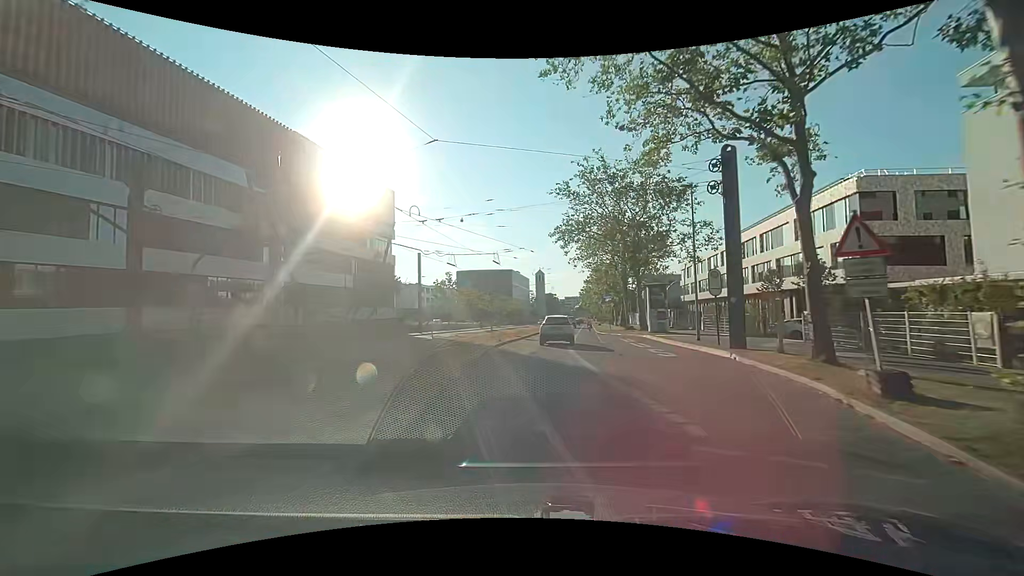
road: secondary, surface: asphalt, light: Day
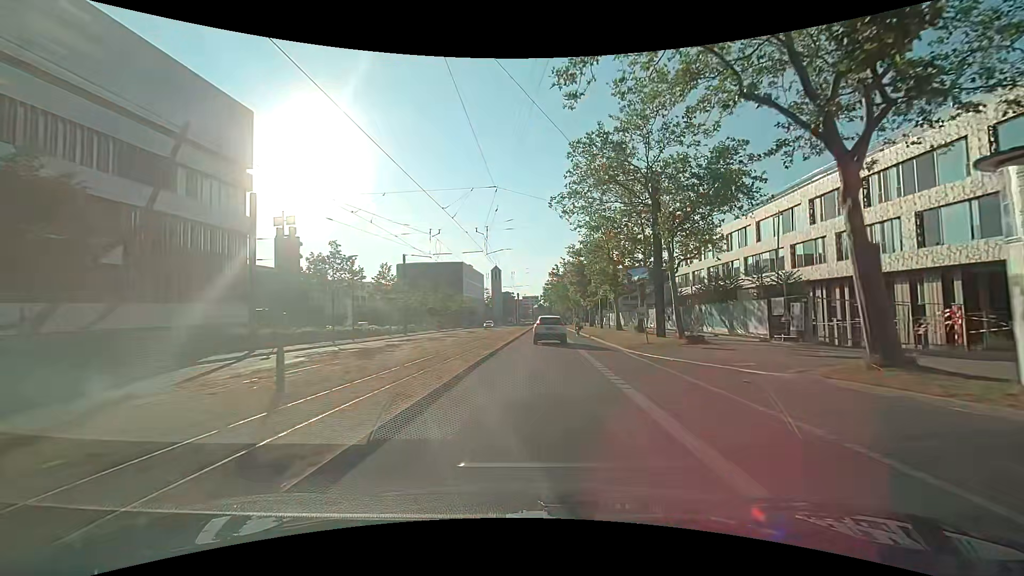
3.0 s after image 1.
(+0.9, +31.2) m; +5°
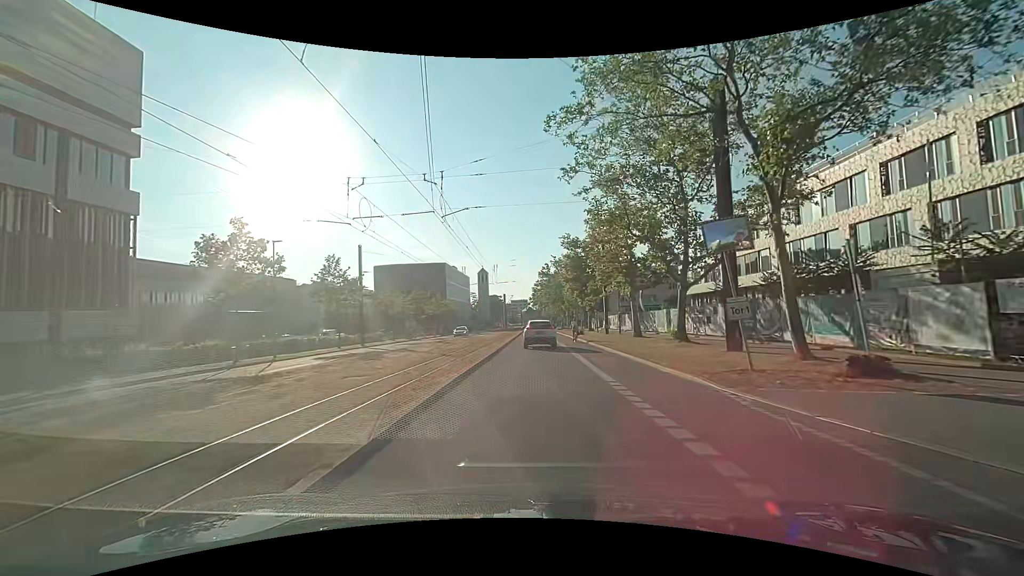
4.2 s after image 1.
(+0.1, +12.6) m; +1°
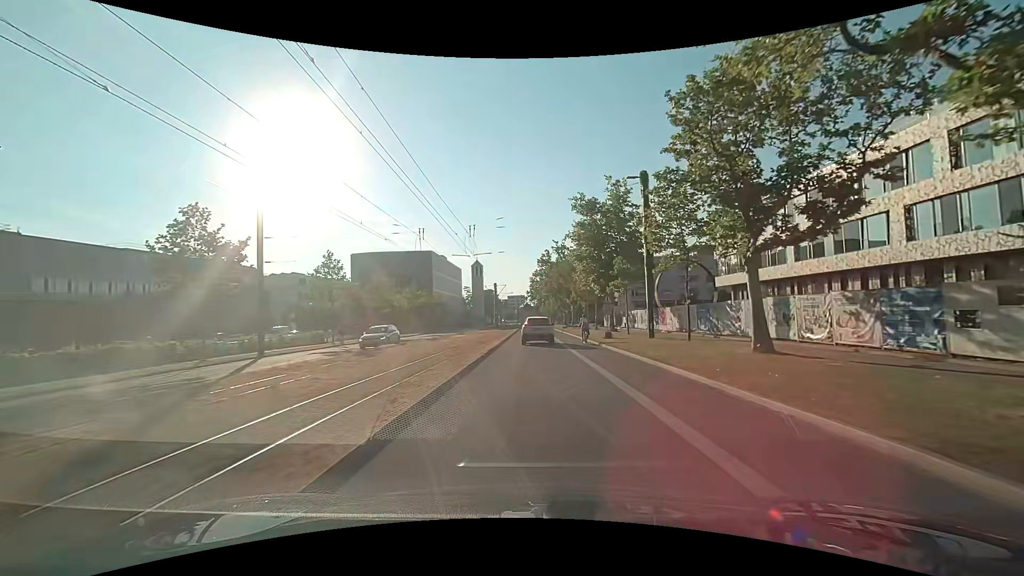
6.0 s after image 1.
(+0.2, +19.1) m; +1°
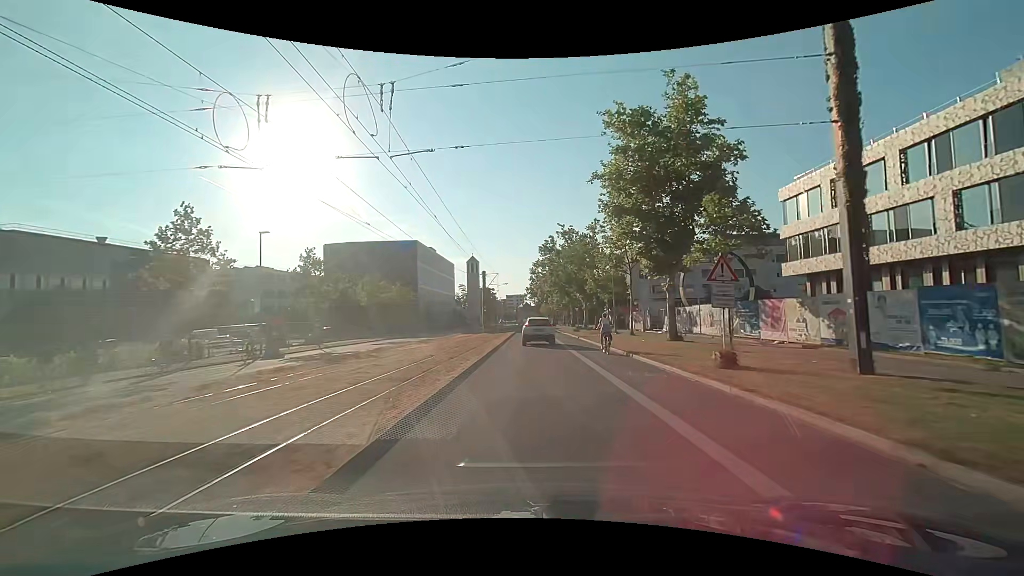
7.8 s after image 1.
(-0.3, +19.3) m; -1°
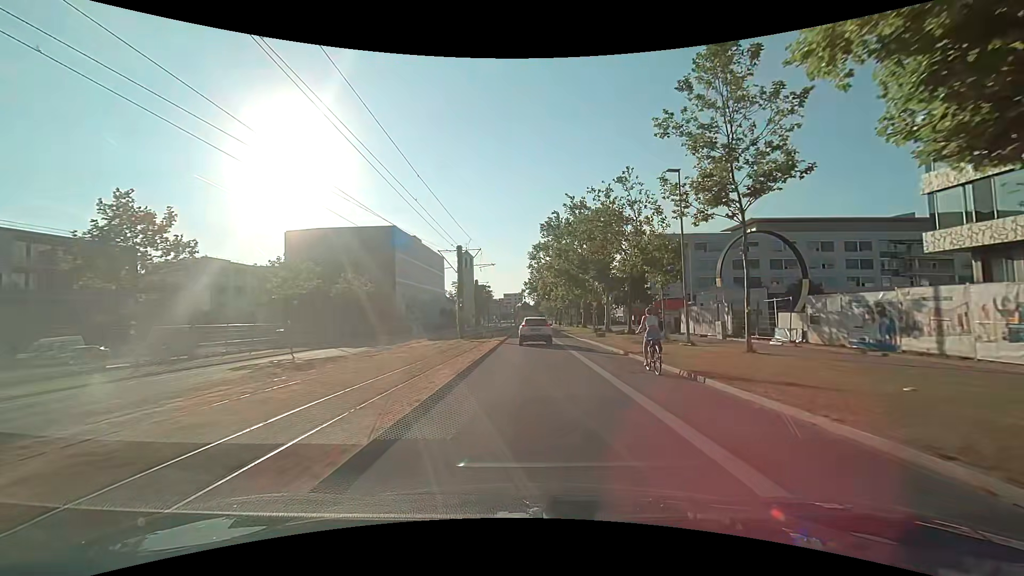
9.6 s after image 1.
(+0.1, +19.5) m; 0°
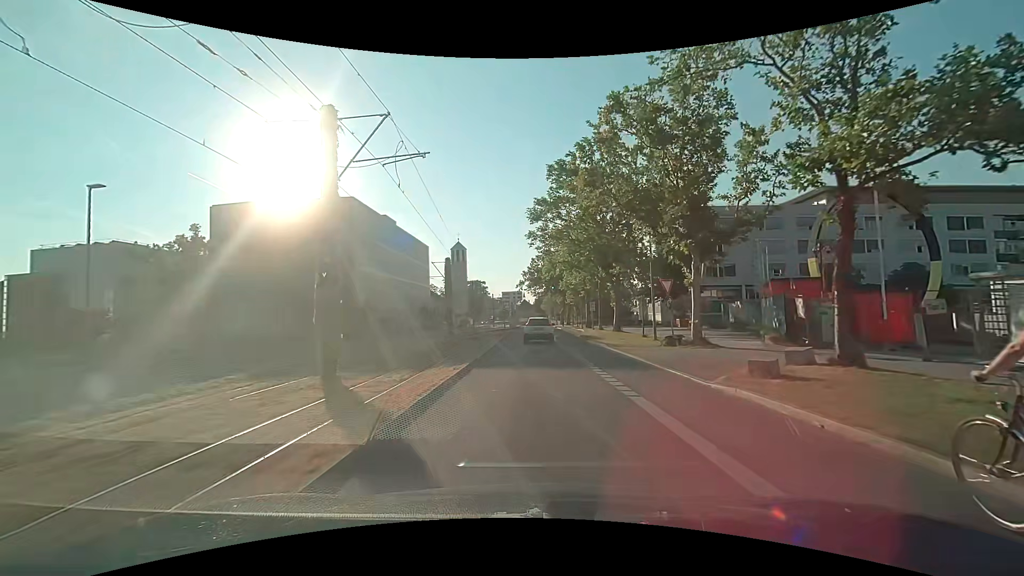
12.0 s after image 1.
(+0.1, +25.1) m; 0°
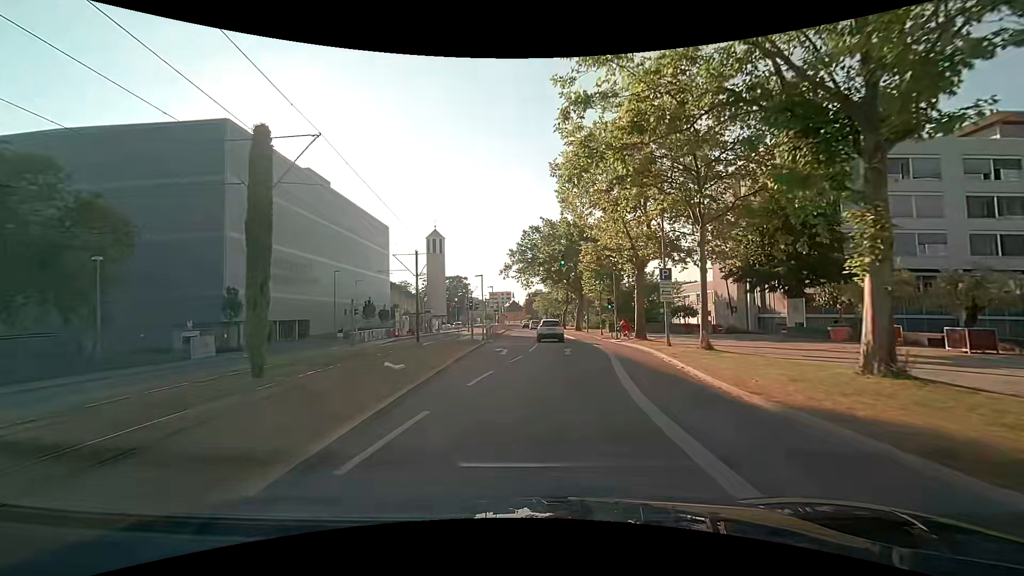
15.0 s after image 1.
(-0.1, +32.2) m; +1°
(0, +10) (+1, +20) (+2, +30) (+2, +40) (+2, +50) (+2, +60) (+2, +70) (+2, +80) (+2, +90) (+1, +100) m
